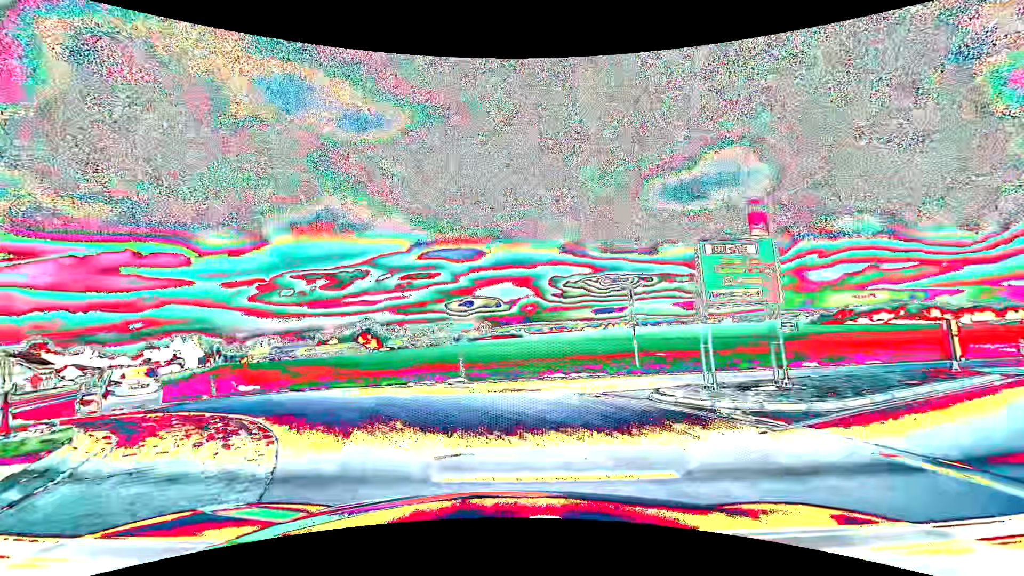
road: primary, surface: asphalt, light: Day
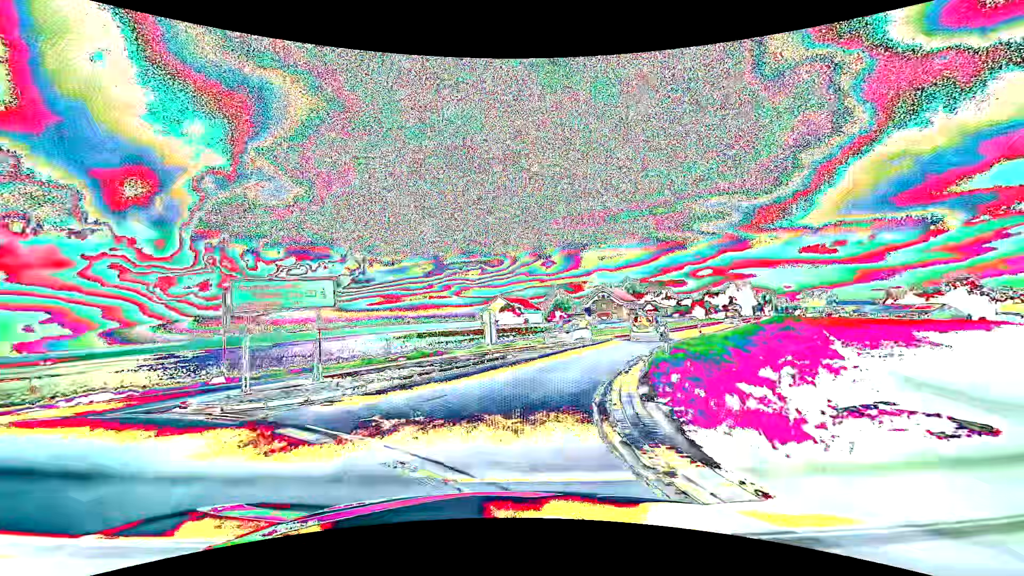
(-12.4, +20.6) m; -59°
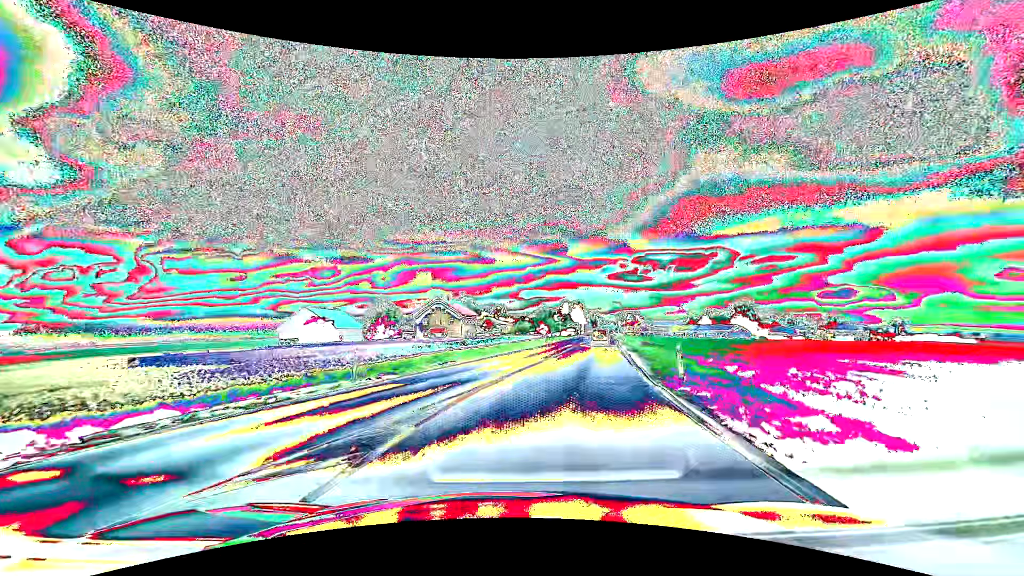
(+2.6, +21.7) m; +18°
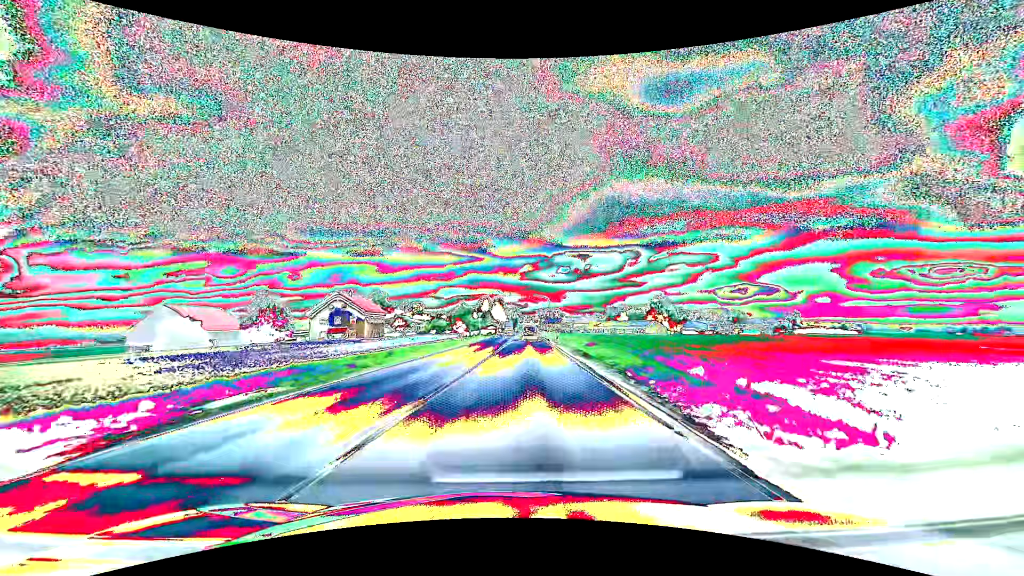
(+1.2, +12.1) m; +10°
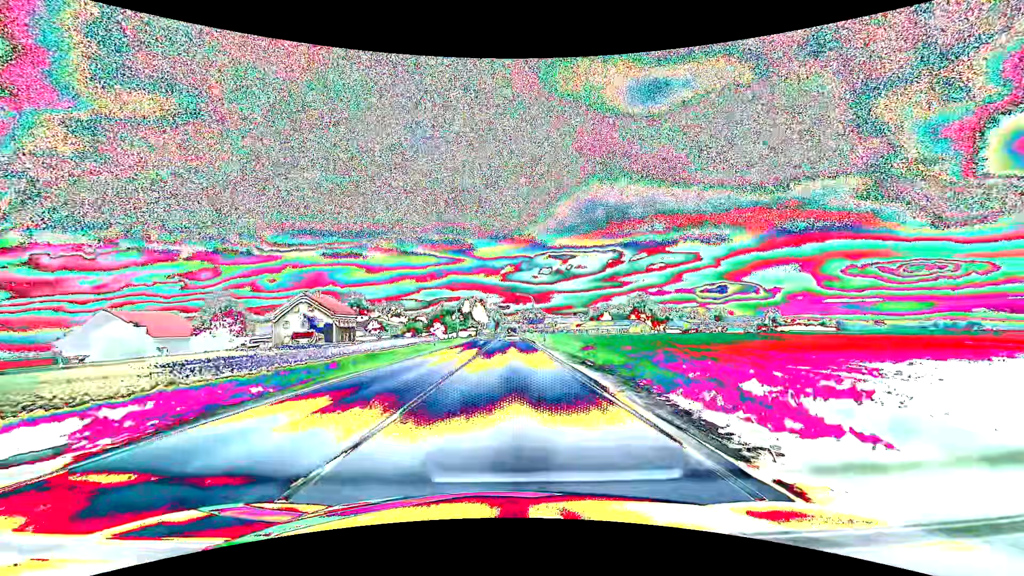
(+0.1, +6.6) m; +2°
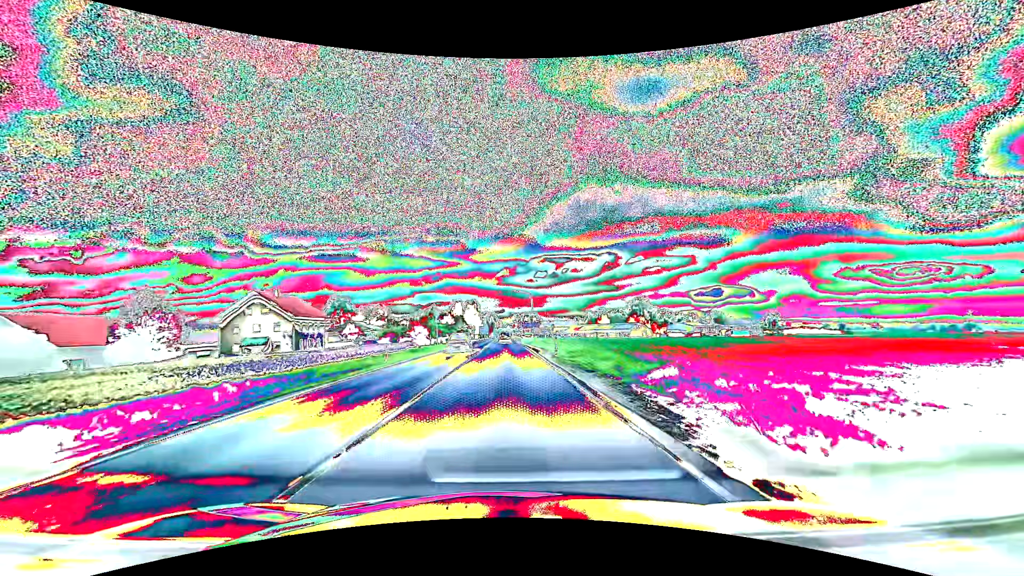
(+0.1, +14.5) m; +1°
